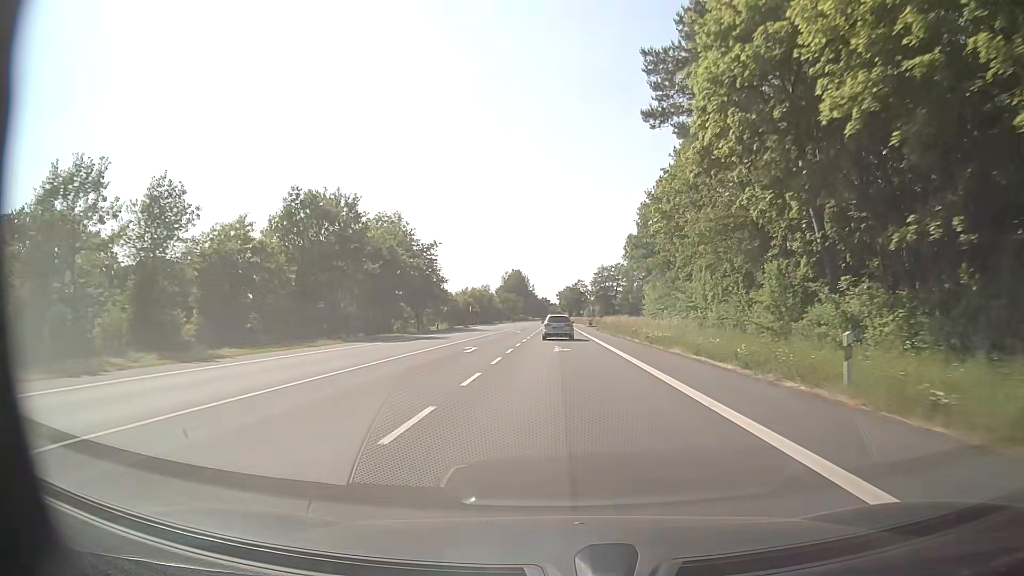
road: secondary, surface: asphalt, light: Day
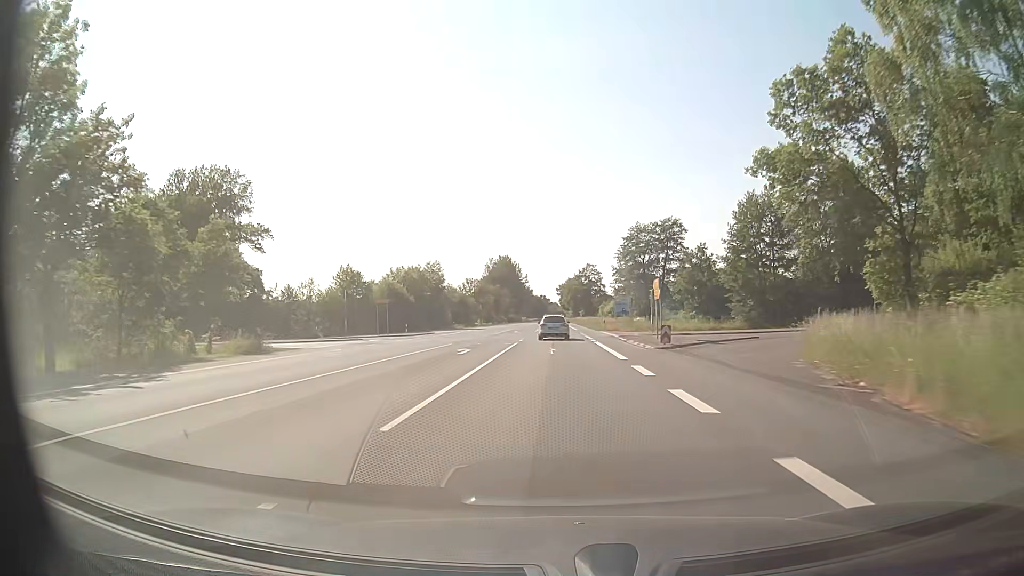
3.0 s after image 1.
(-0.1, +66.4) m; 0°
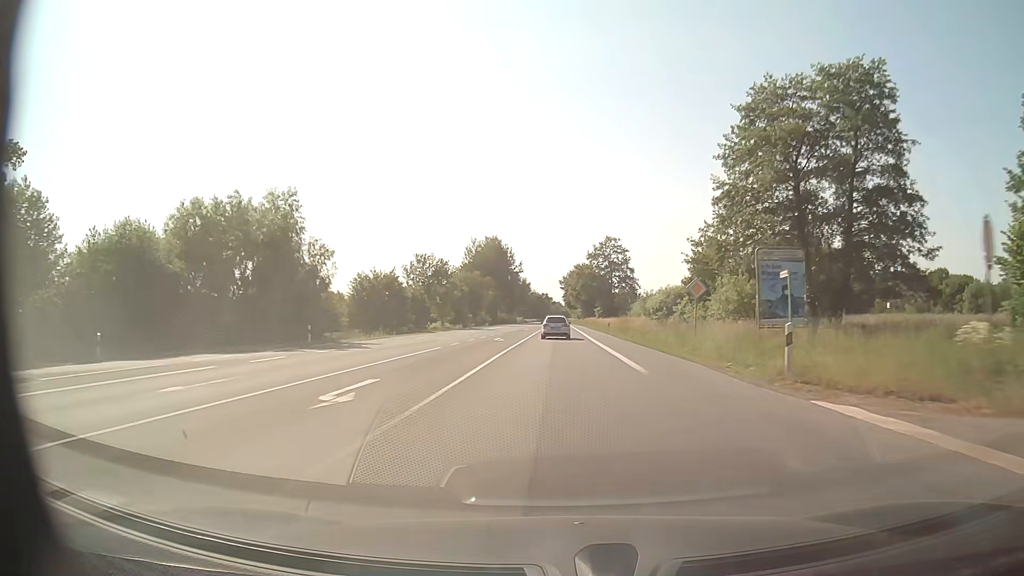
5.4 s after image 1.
(-0.2, +52.9) m; 0°
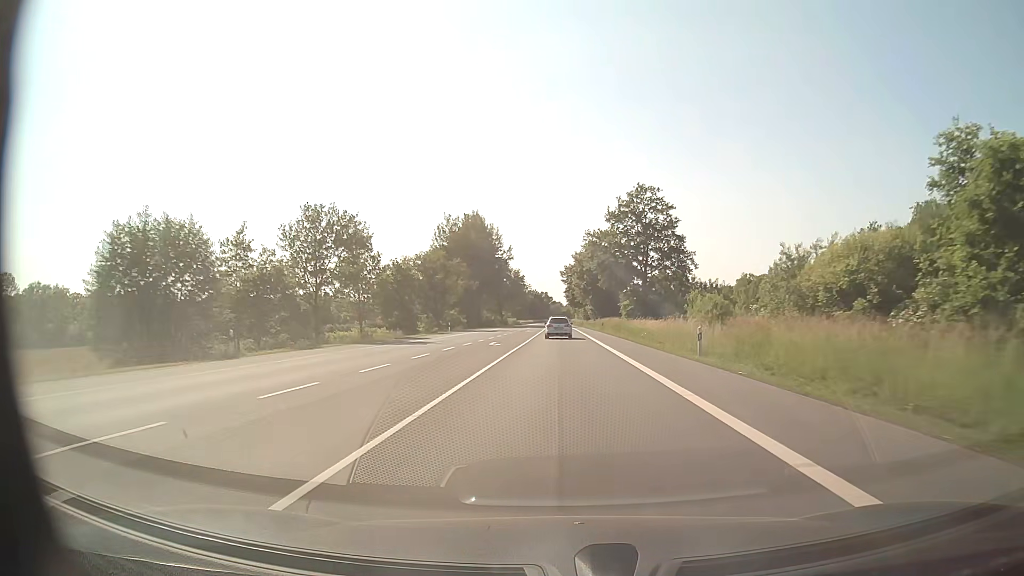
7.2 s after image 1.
(-0.1, +40.5) m; +1°
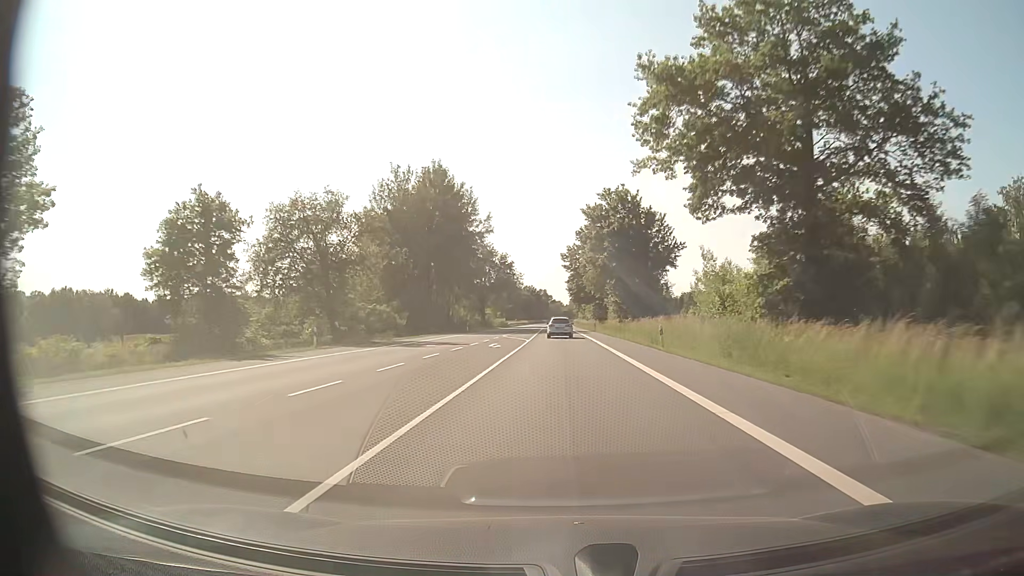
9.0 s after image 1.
(-0.4, +41.9) m; -1°
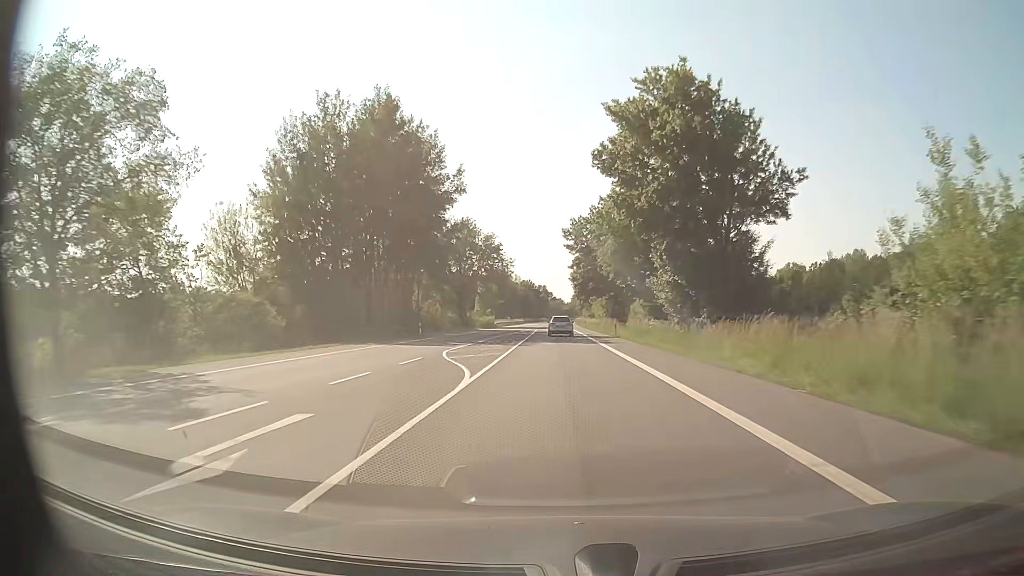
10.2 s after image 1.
(0.0, +28.7) m; 0°
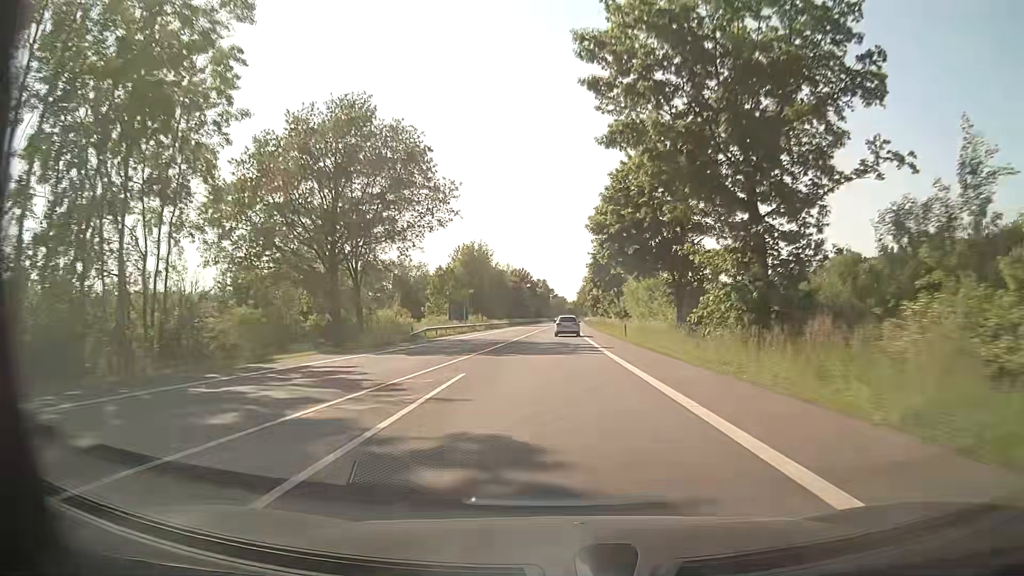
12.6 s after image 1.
(-0.2, +58.6) m; 0°
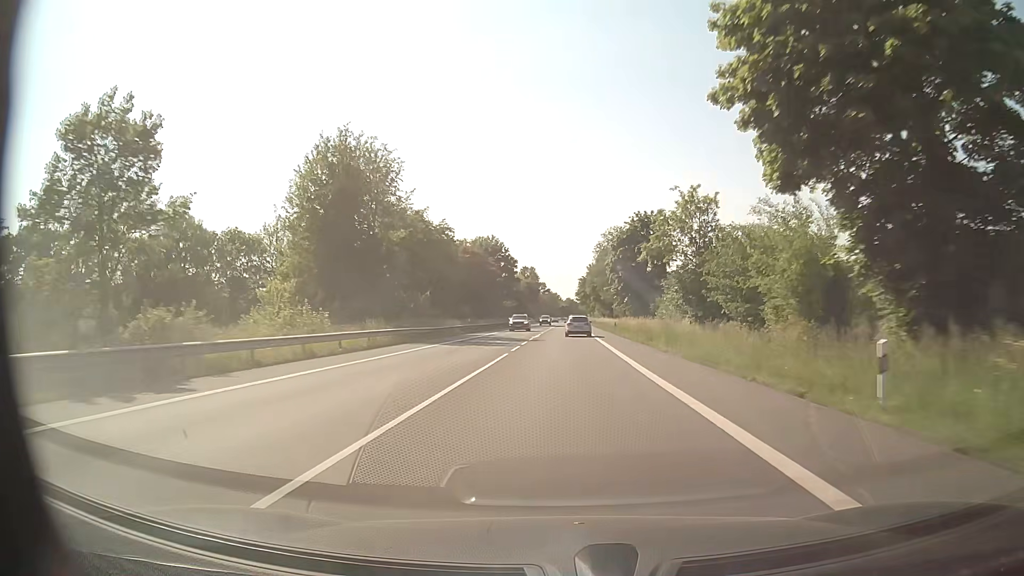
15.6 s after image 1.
(-0.1, +73.7) m; 0°
(0, +10) (0, +20) (0, +30) (0, +40) (+1, +50) (+1, +60) (+1, +70) (+1, +80) (+1, +90) (+1, +100) m
